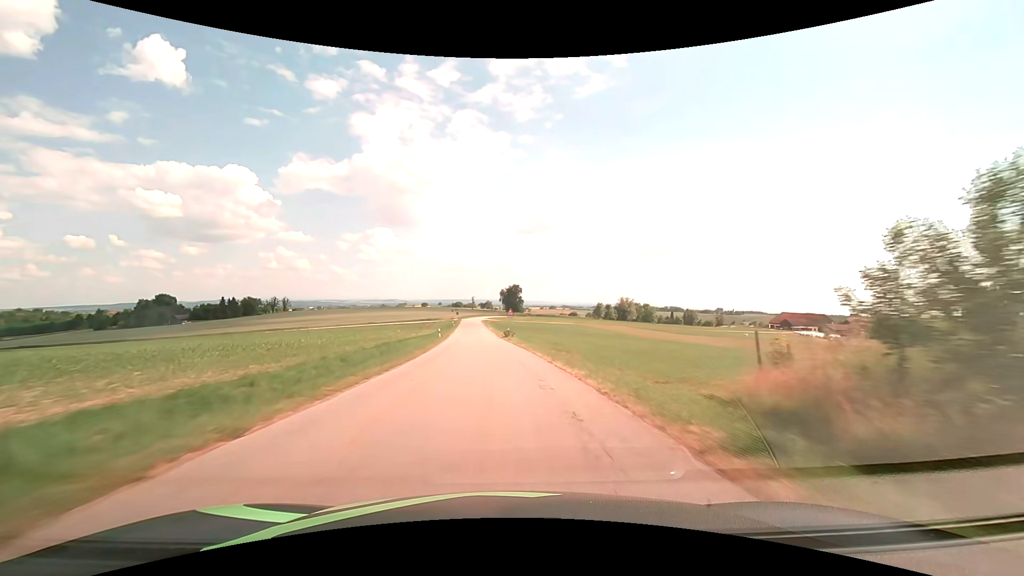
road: tertiary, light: Day
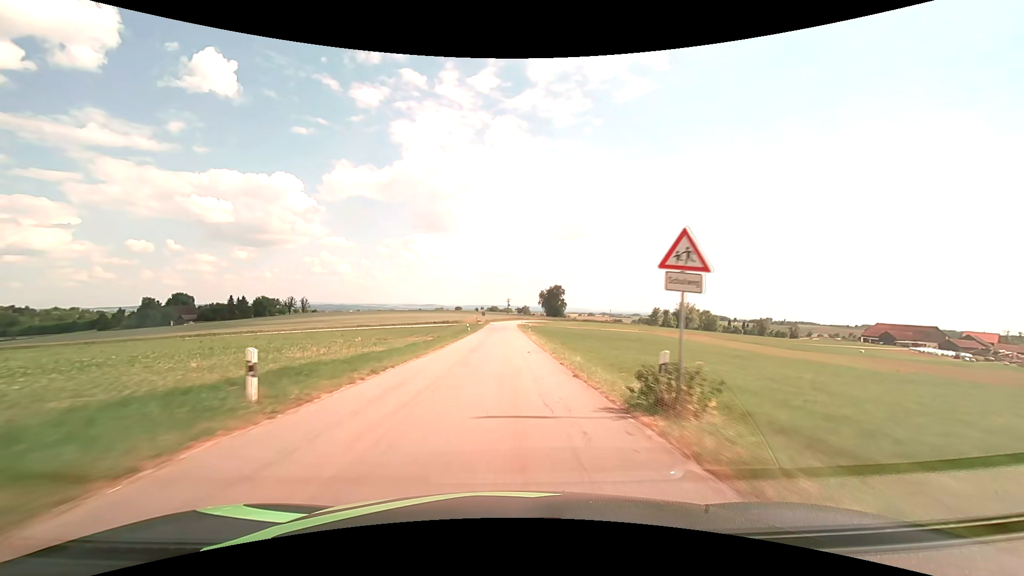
(-1.9, +42.6) m; -4°
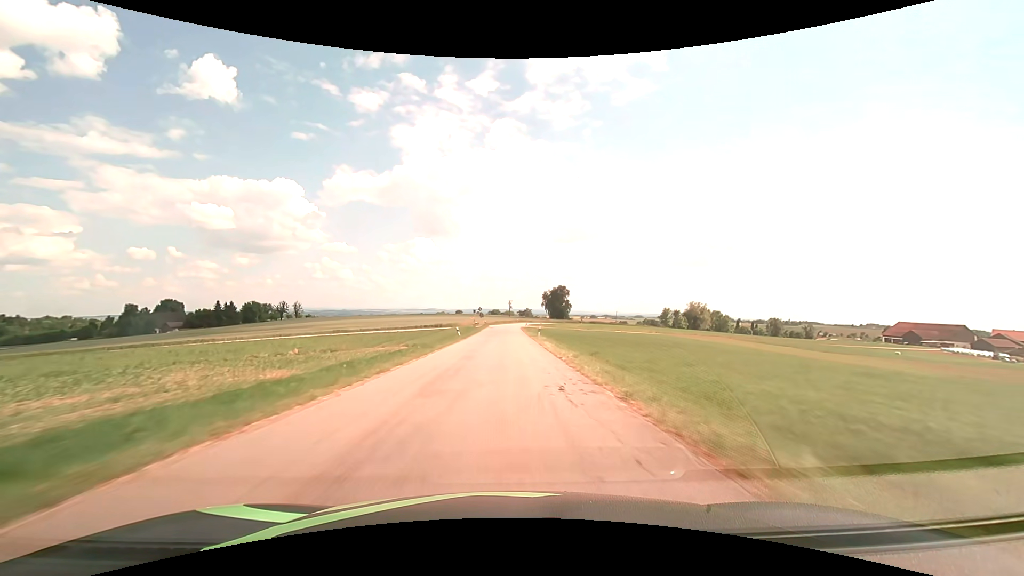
(0.0, +14.2) m; 0°
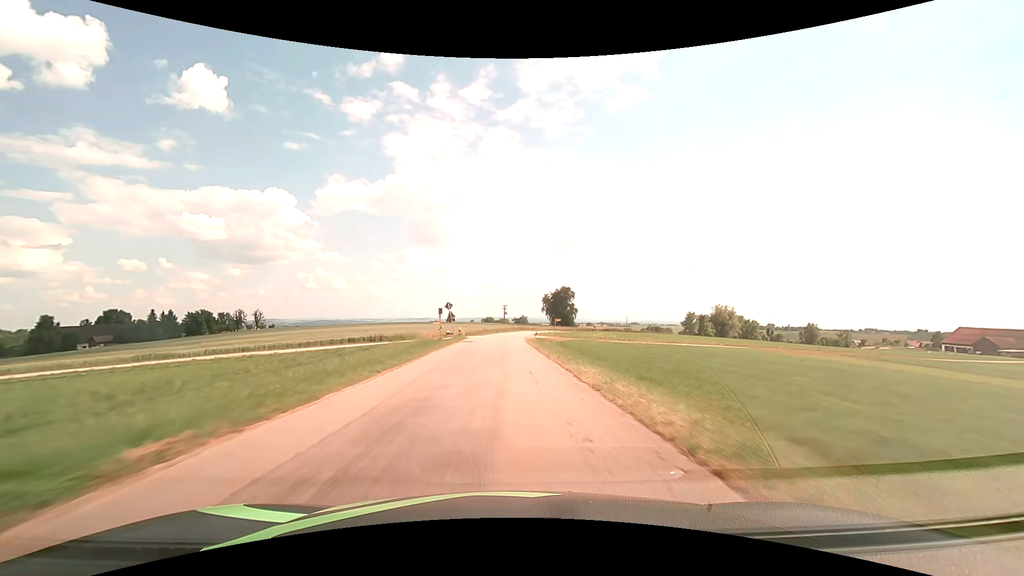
(-0.1, +42.4) m; 0°
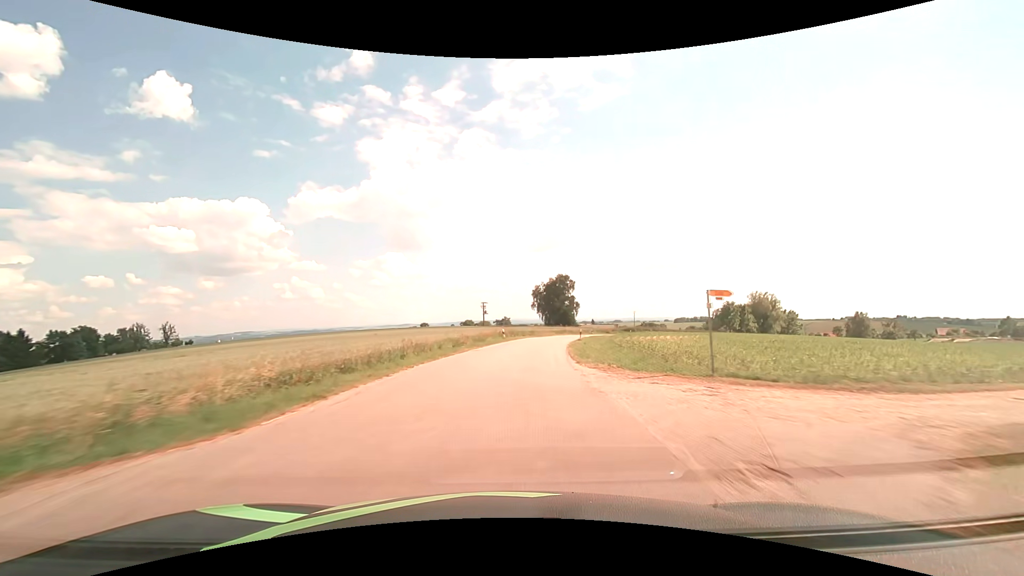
(+0.4, +55.2) m; +1°
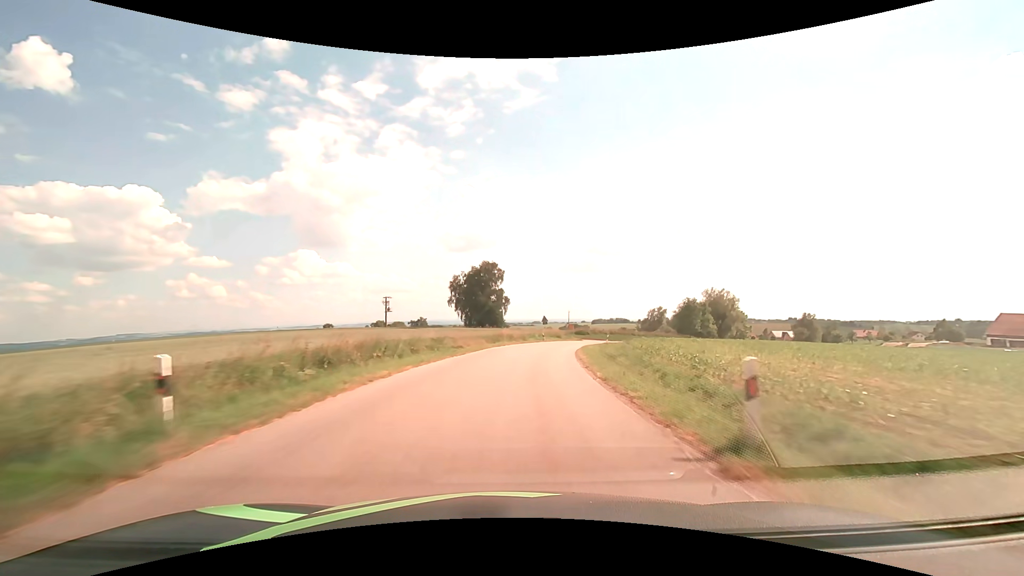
(+2.8, +38.2) m; +9°
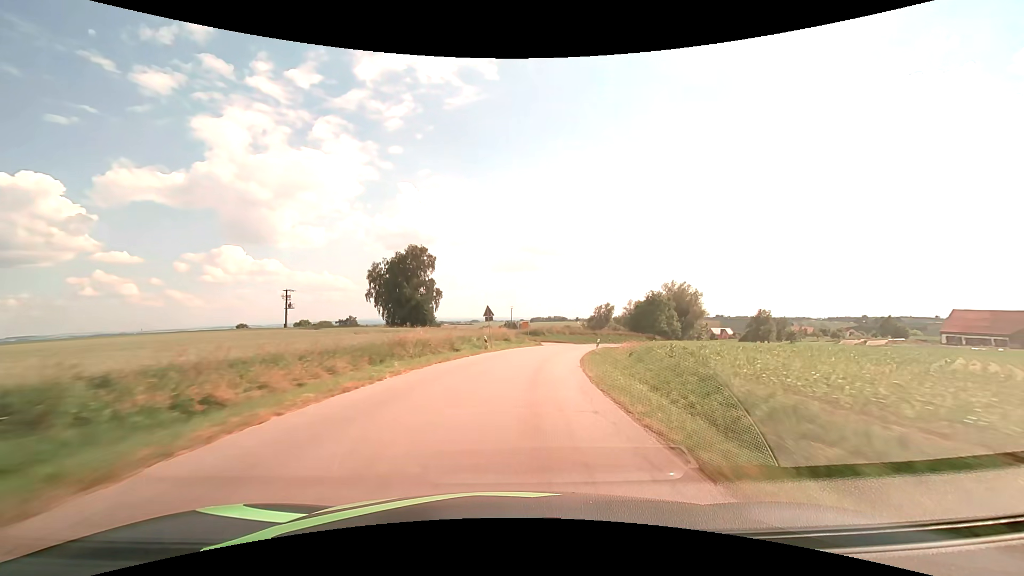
(+1.5, +24.1) m; +7°
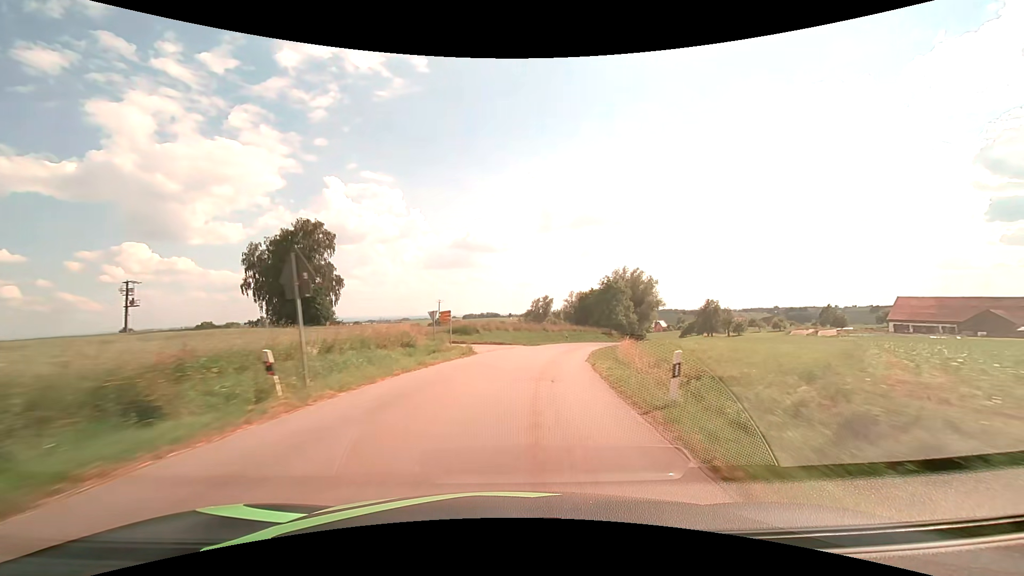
(+1.6, +23.1) m; +8°
(0, +10) (+1, +20) (+3, +30) (+5, +40) (+8, +49) (+12, +58) (+16, +68) (+20, +76) (+25, +85) (+30, +94) m
